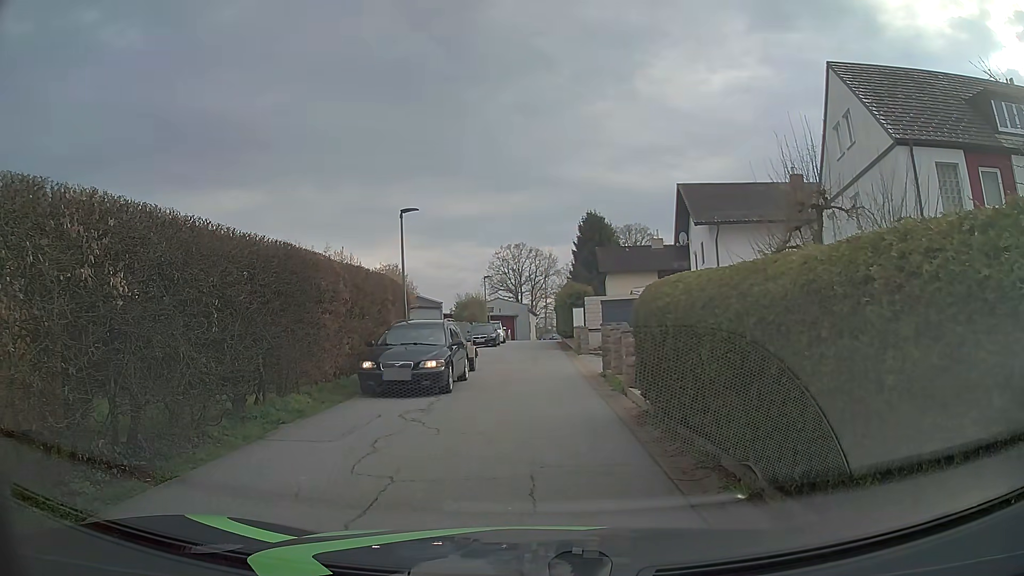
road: residential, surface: asphalt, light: Day
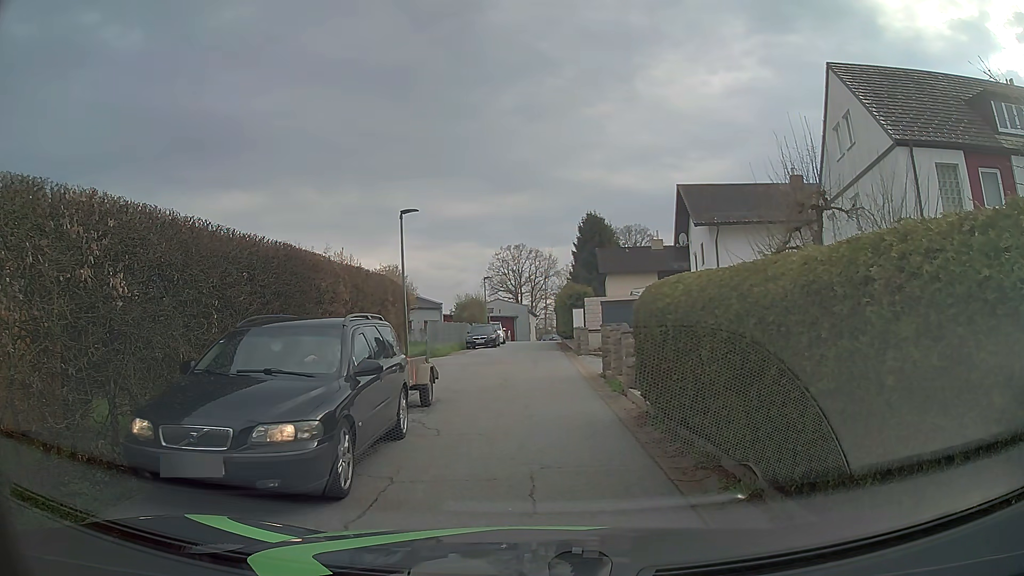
(0.0, +0.1) m; 0°
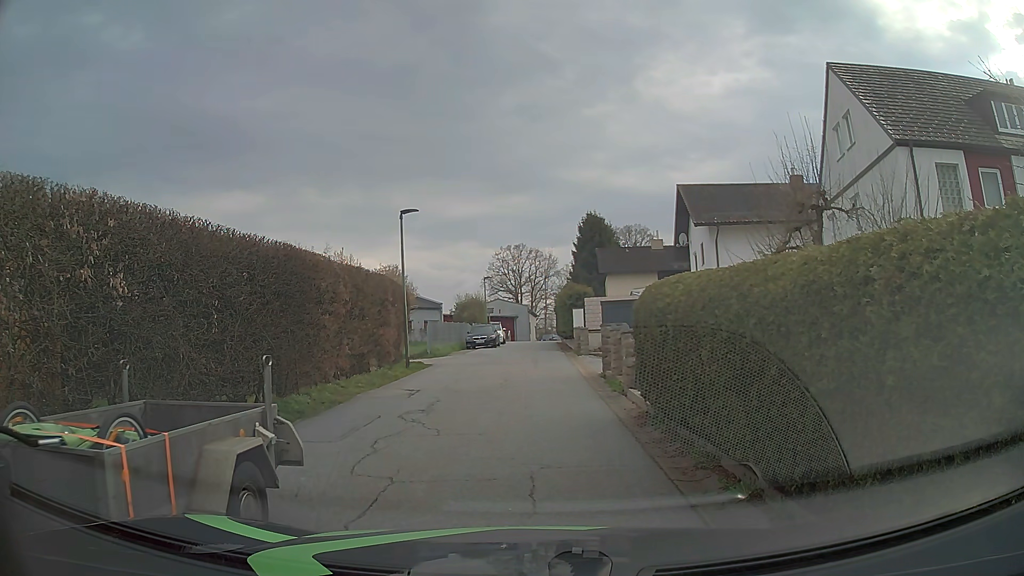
(0.0, 0.0) m; 0°
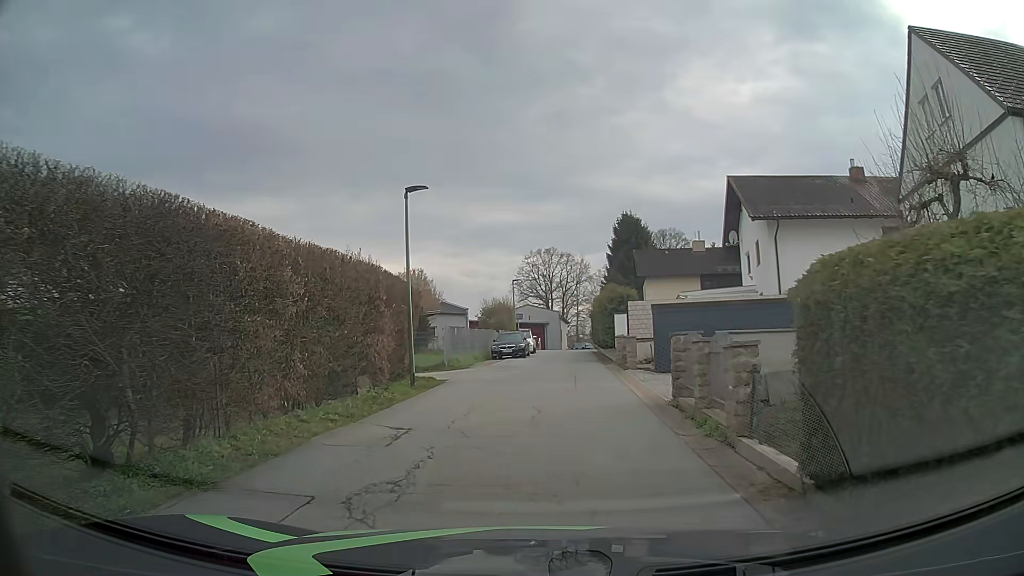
(-0.3, +5.0) m; -5°
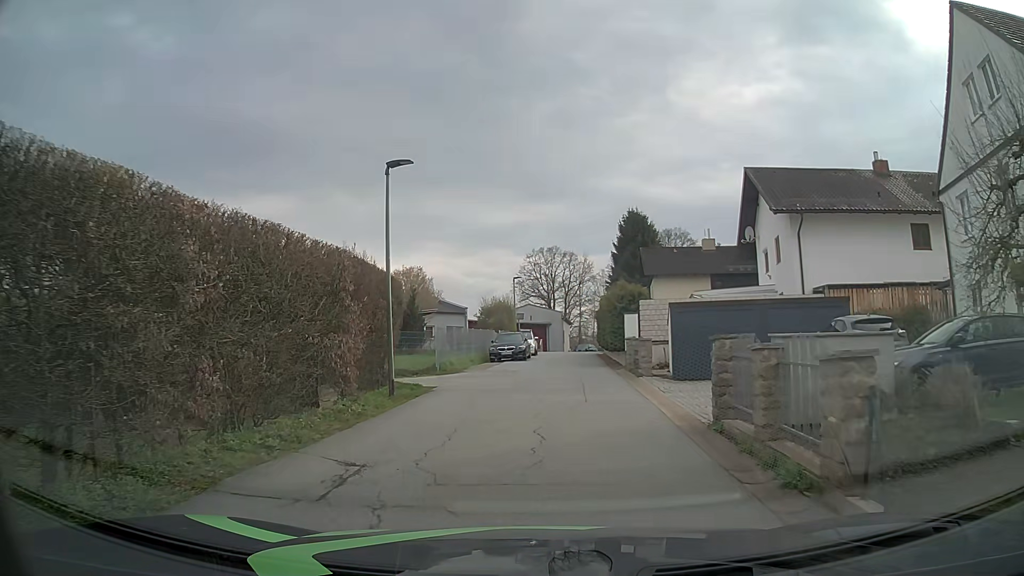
(0.0, +2.8) m; -1°
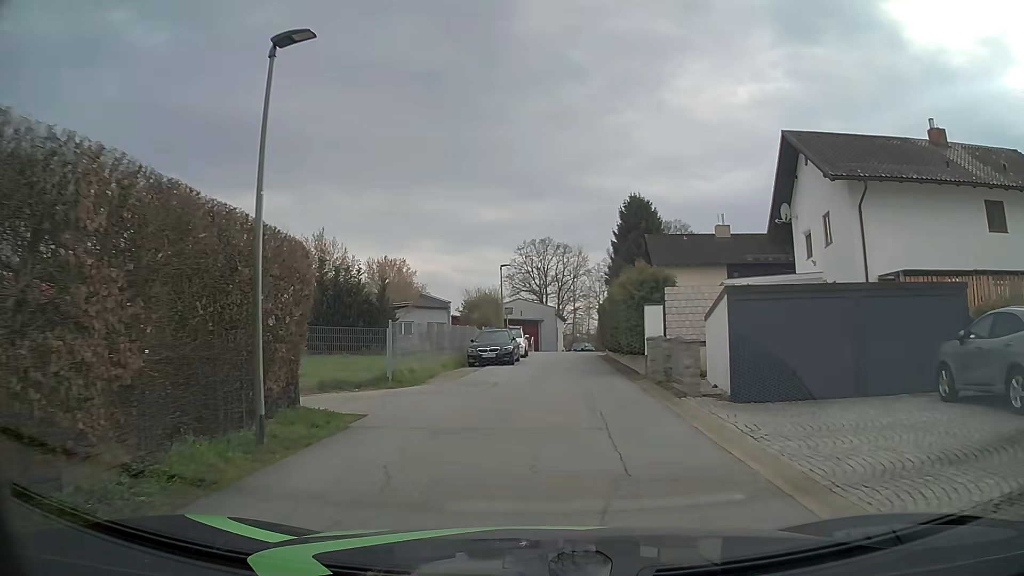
(+0.1, +6.9) m; +1°
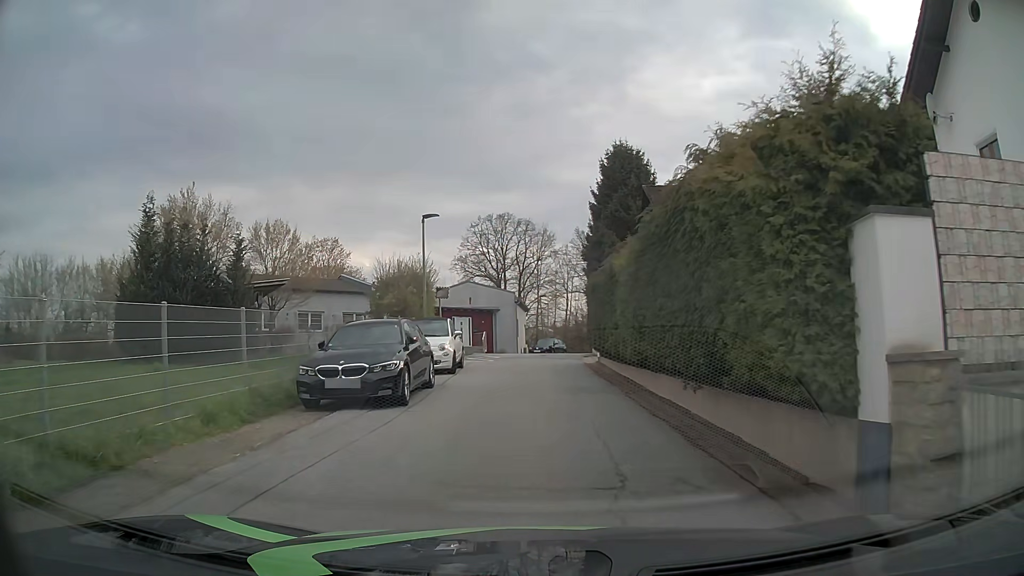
(+0.6, +15.6) m; +4°
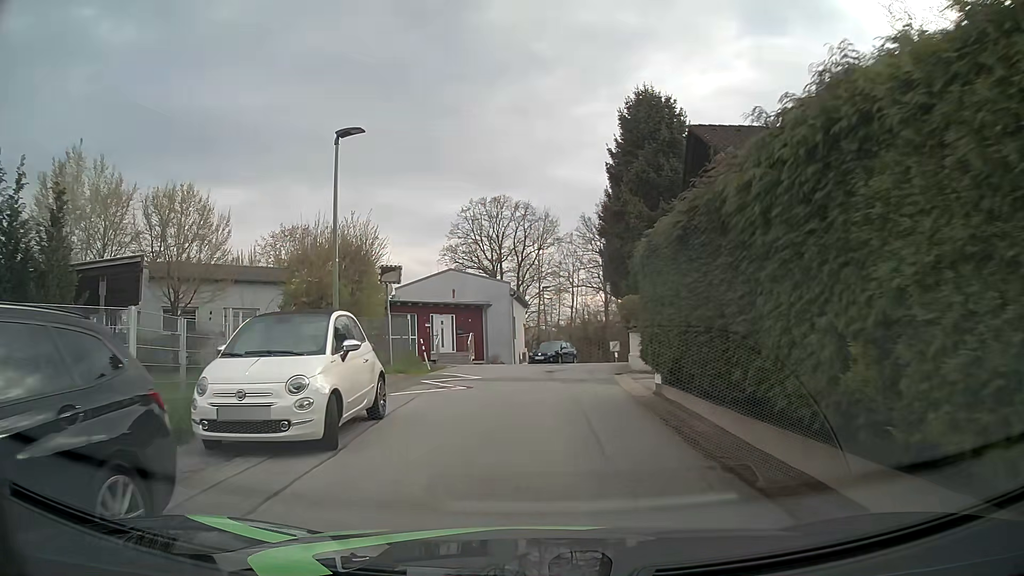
(-0.2, +10.9) m; -1°
